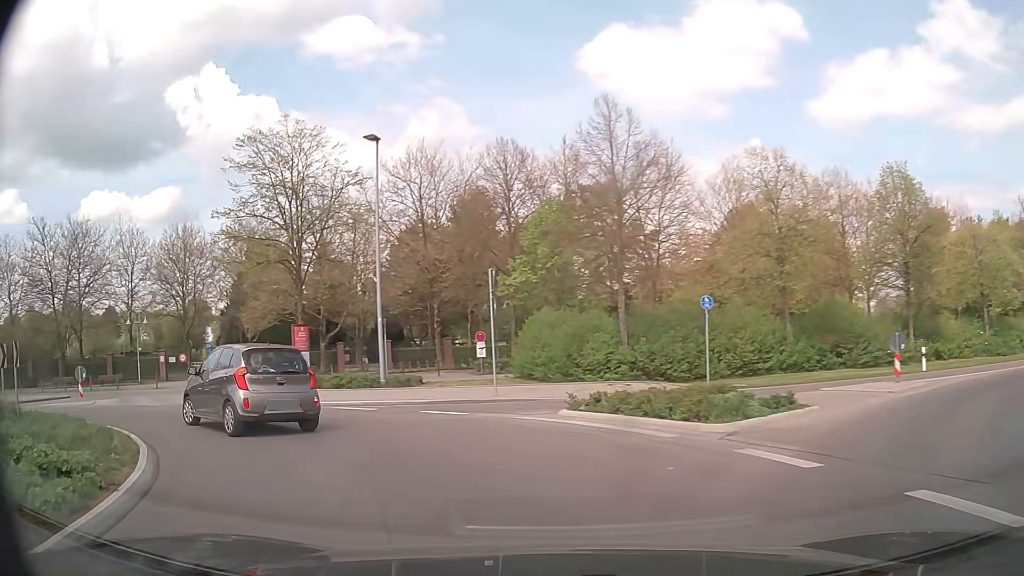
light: Day
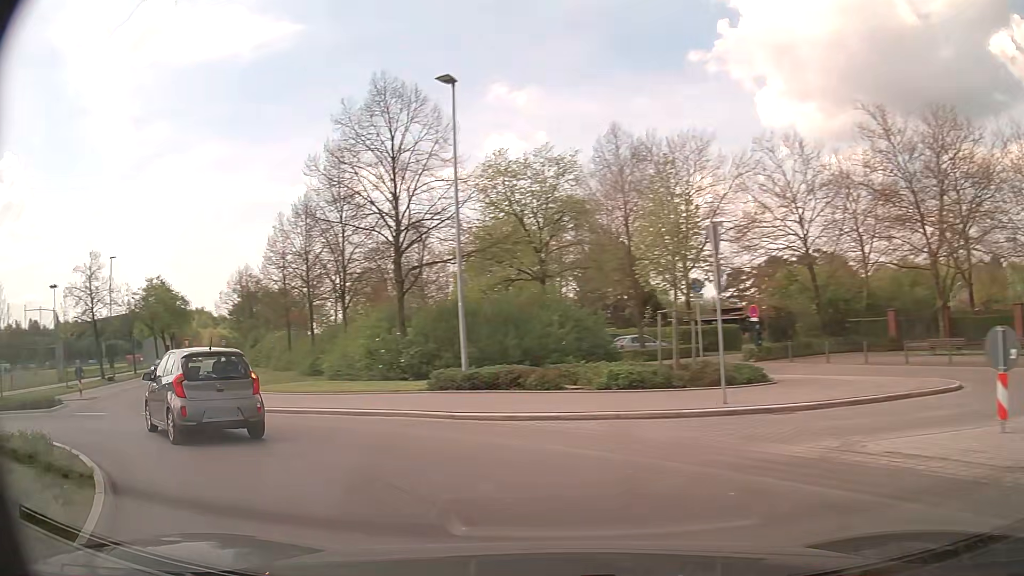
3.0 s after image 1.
(-10.6, +14.9) m; -76°
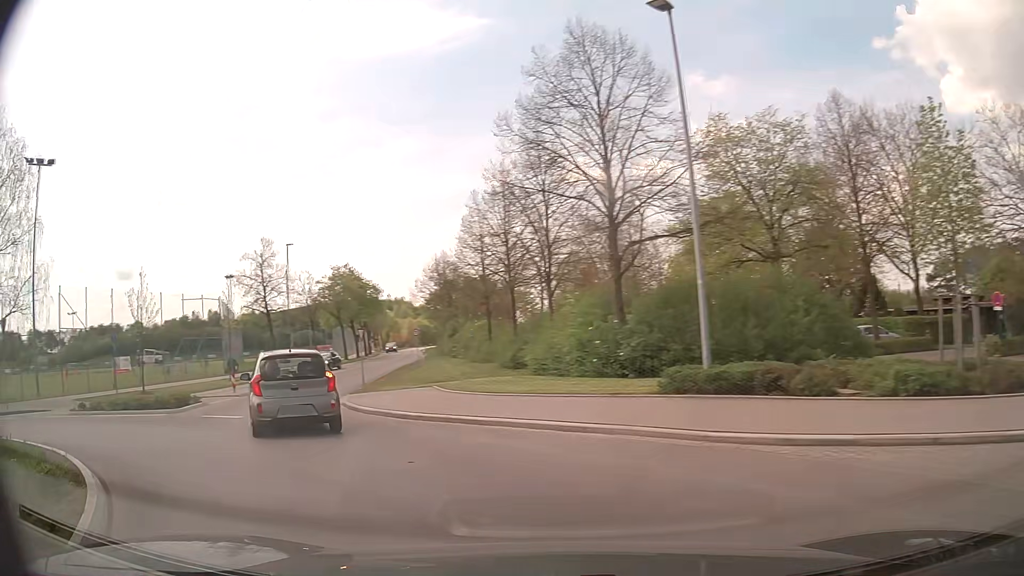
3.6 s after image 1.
(-0.6, +3.9) m; -18°
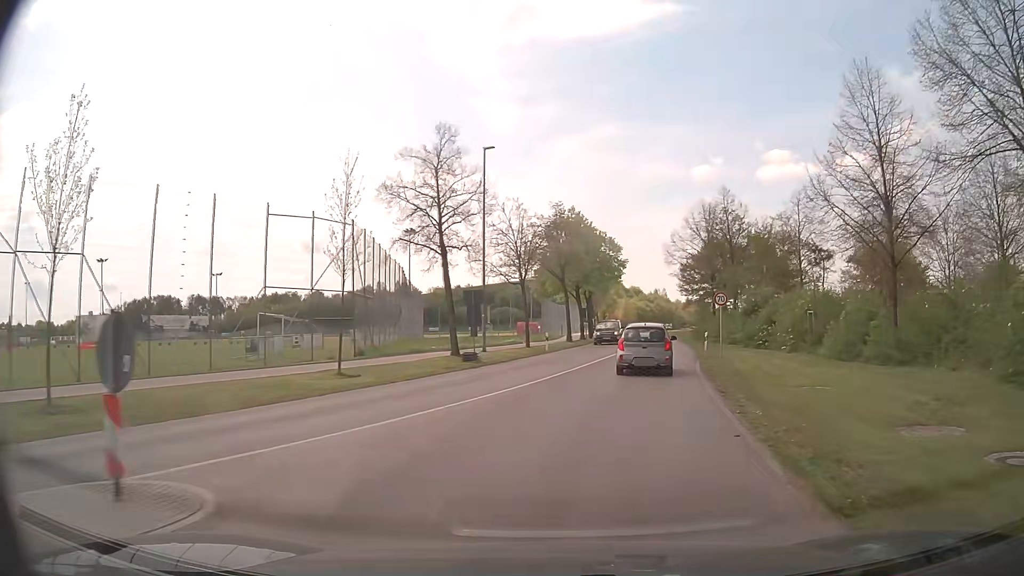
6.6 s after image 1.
(-9.1, +23.2) m; -19°
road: tertiary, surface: asphalt
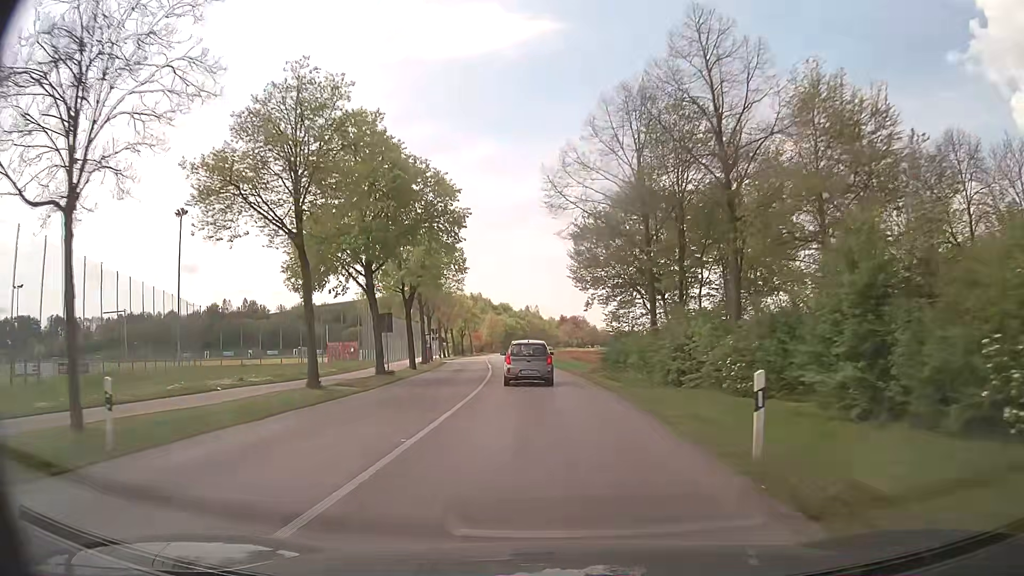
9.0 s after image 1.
(+4.5, +29.7) m; +11°
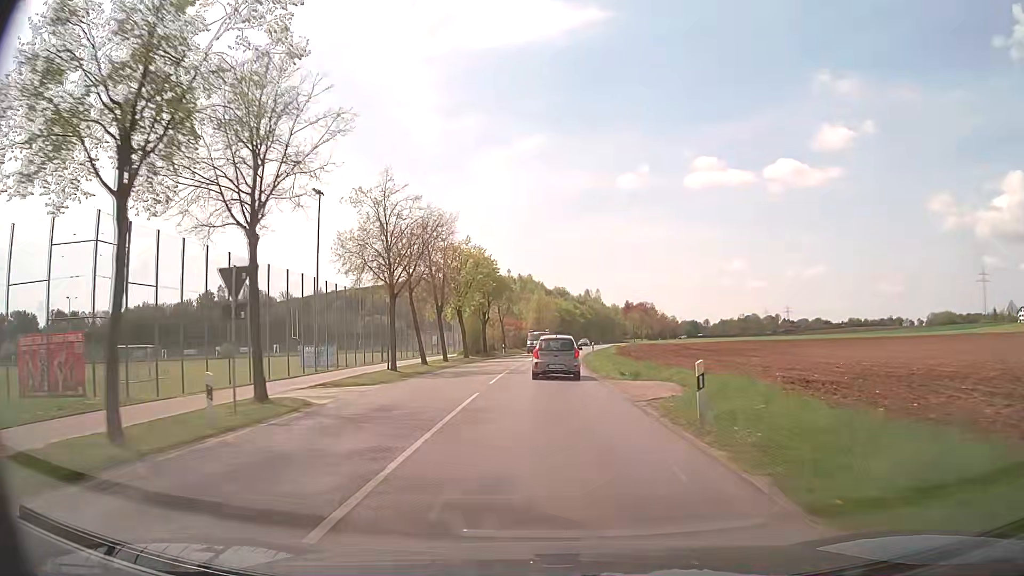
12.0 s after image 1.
(-2.4, +47.5) m; -5°
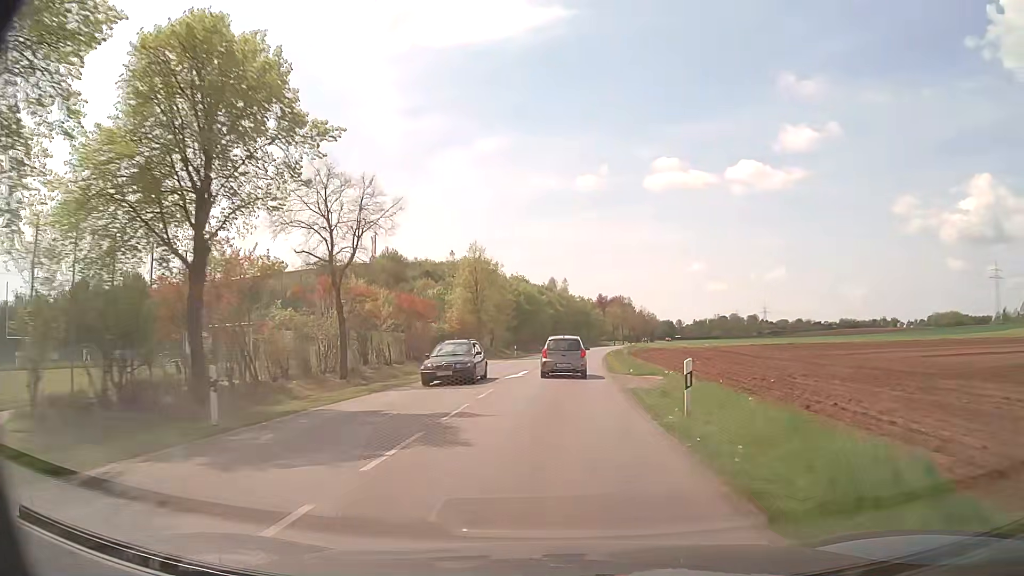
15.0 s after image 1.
(+1.1, +51.2) m; +3°
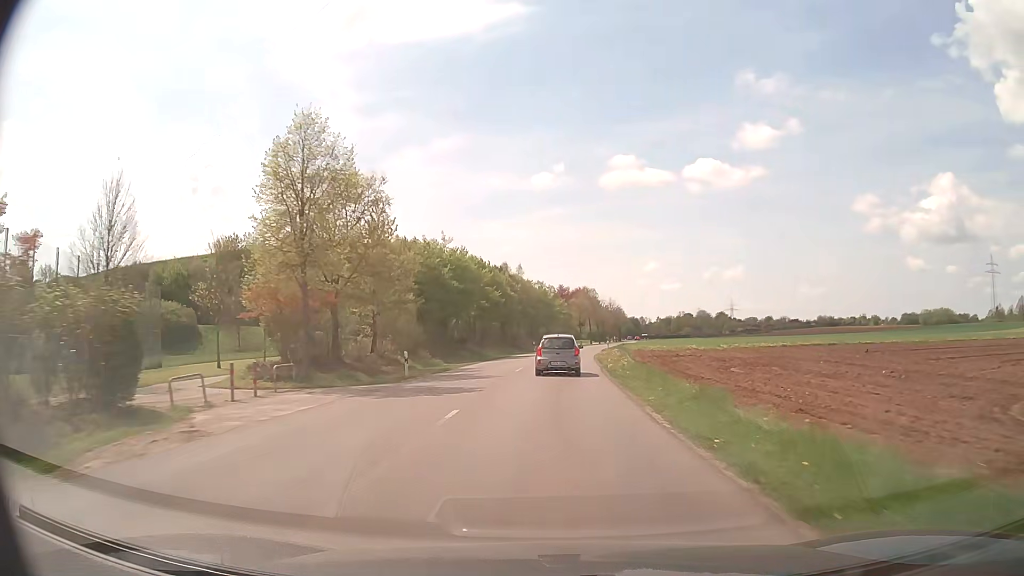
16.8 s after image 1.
(+0.9, +33.1) m; +4°
(0, +10) (0, +20) (+1, +30) (+1, +40) (+2, +50) (+3, +60) (+4, +70) (+5, +80) (+6, +90) (+8, +100) m
